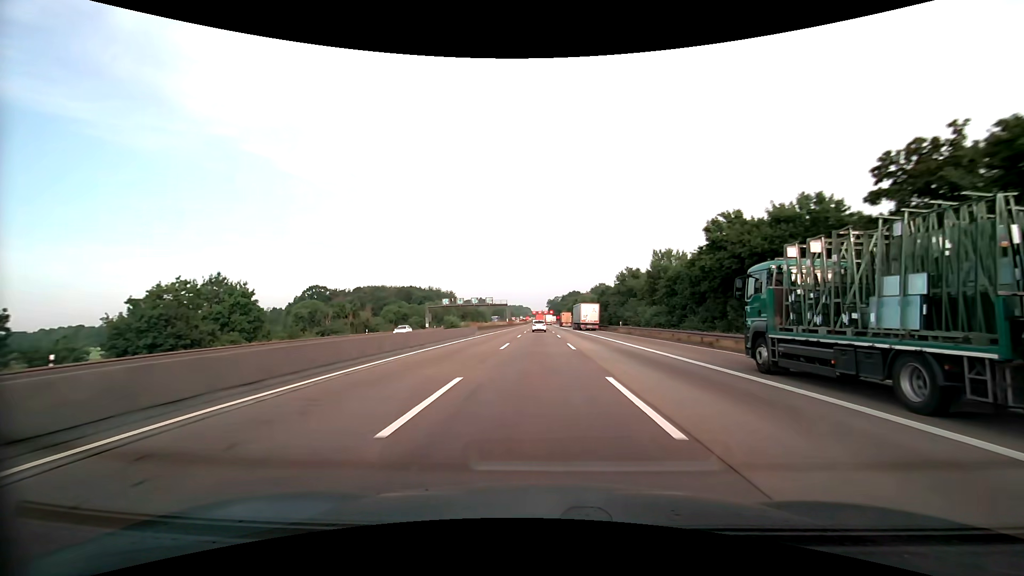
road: motorway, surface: asphalt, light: Day
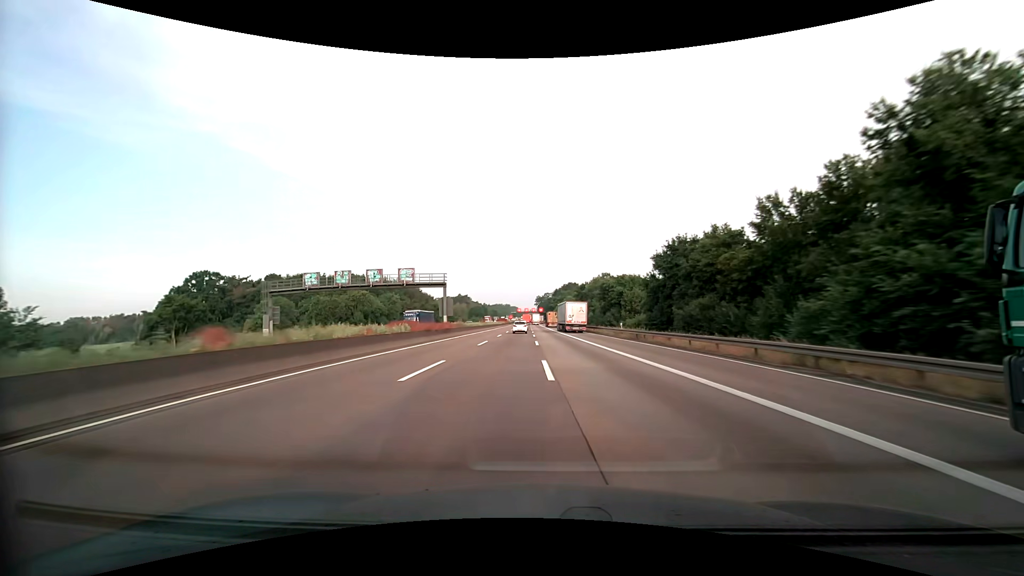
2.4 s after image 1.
(+0.7, +66.3) m; +1°
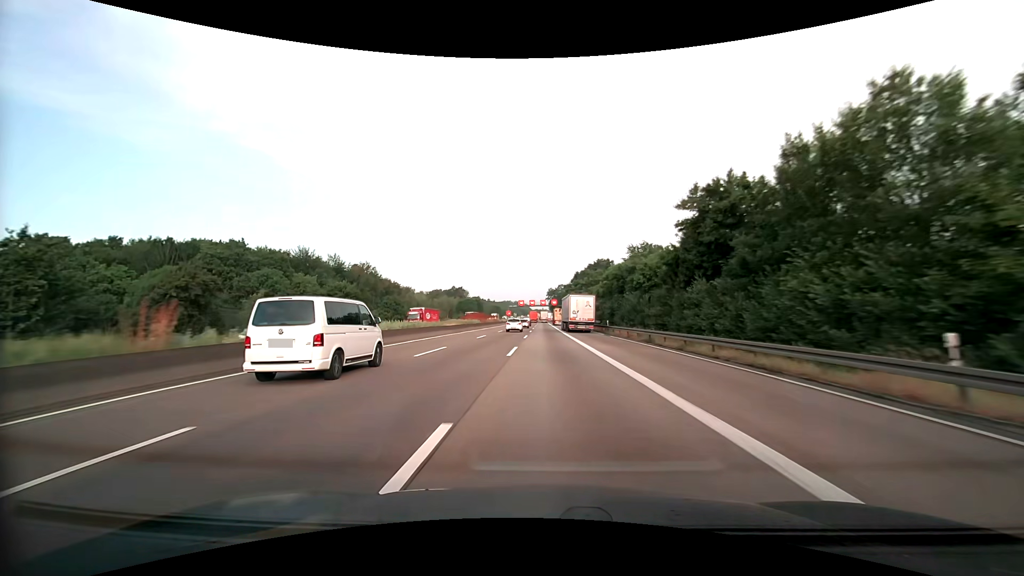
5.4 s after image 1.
(-0.9, +82.8) m; -2°
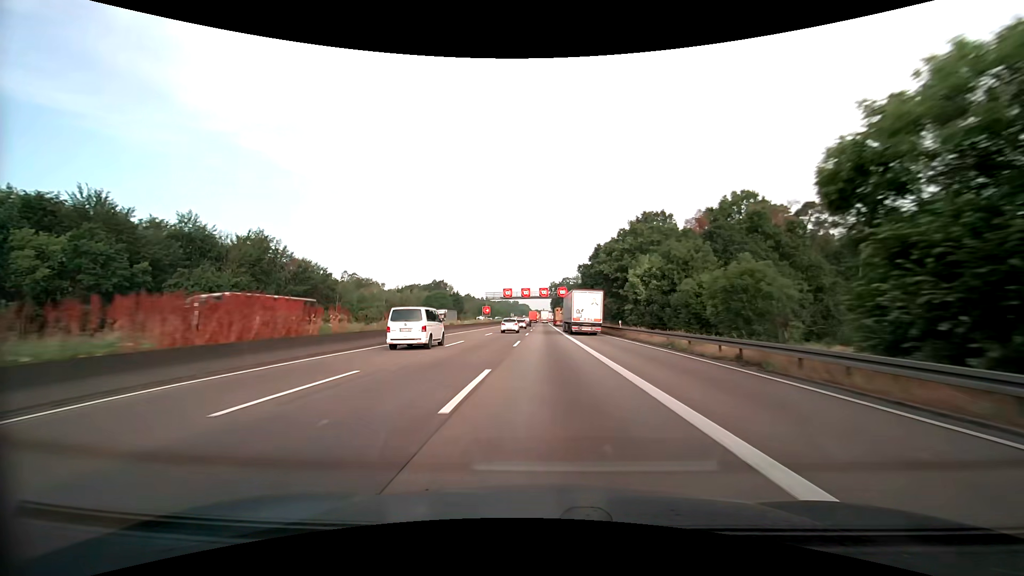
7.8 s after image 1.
(+0.1, +65.2) m; 0°
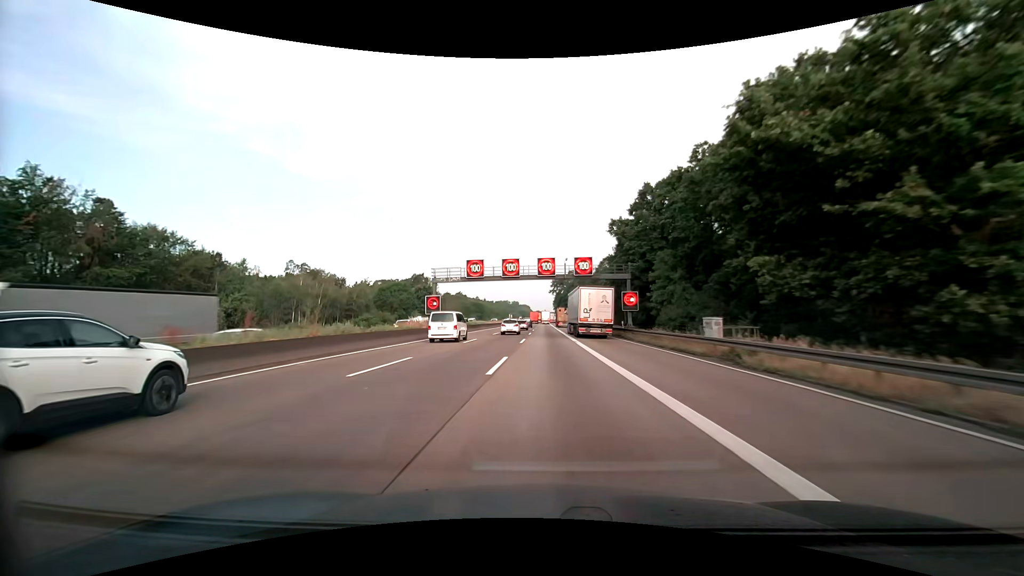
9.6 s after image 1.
(-0.1, +48.7) m; 0°
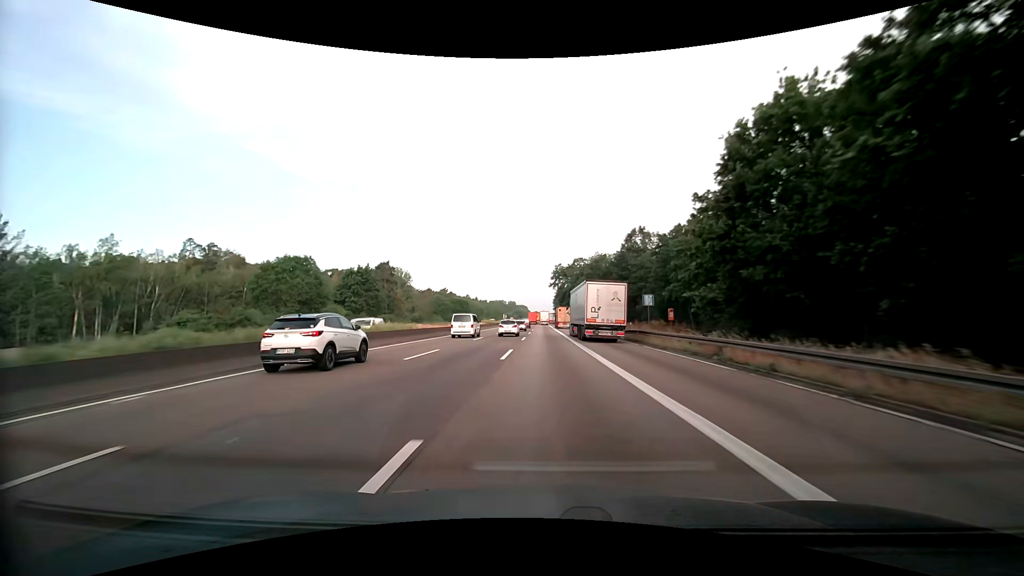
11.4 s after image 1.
(+0.1, +48.8) m; 0°
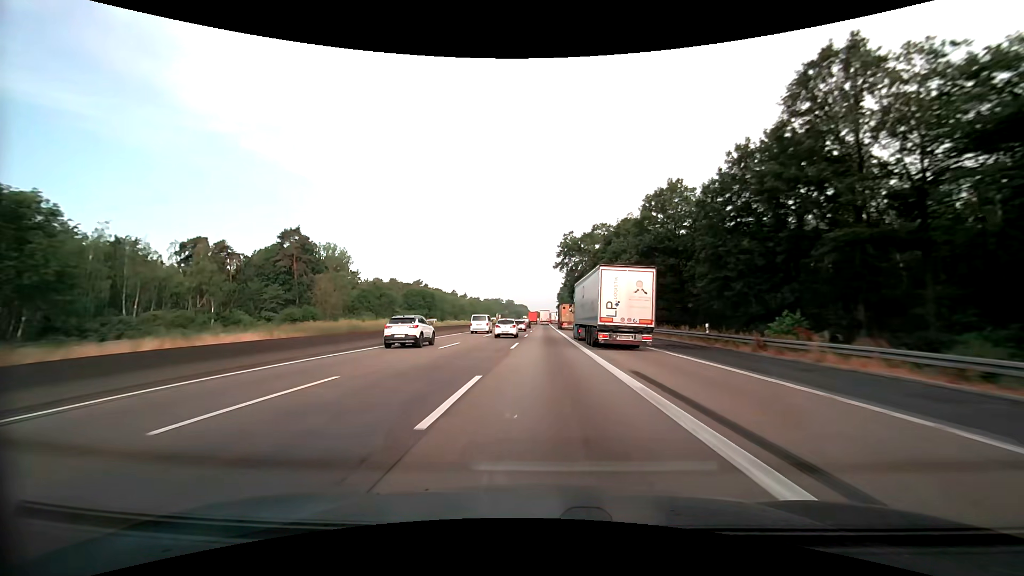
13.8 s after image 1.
(+0.3, +65.5) m; 0°
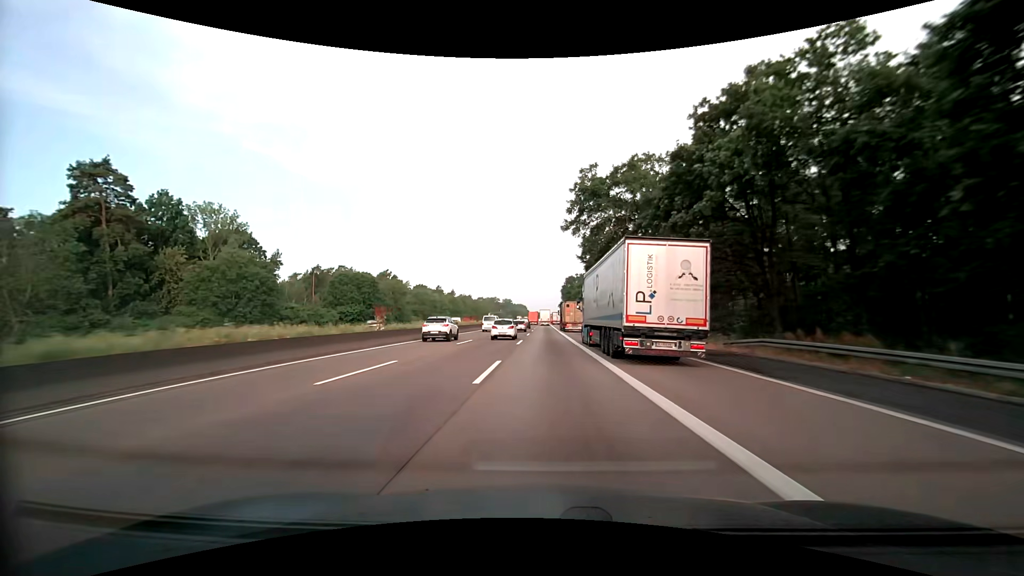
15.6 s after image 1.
(-0.1, +49.3) m; 0°
(0, +10) (0, +20) (0, +30) (0, +40) (0, +50) (0, +60) (0, +70) (0, +80) (0, +90) (0, +100) m
